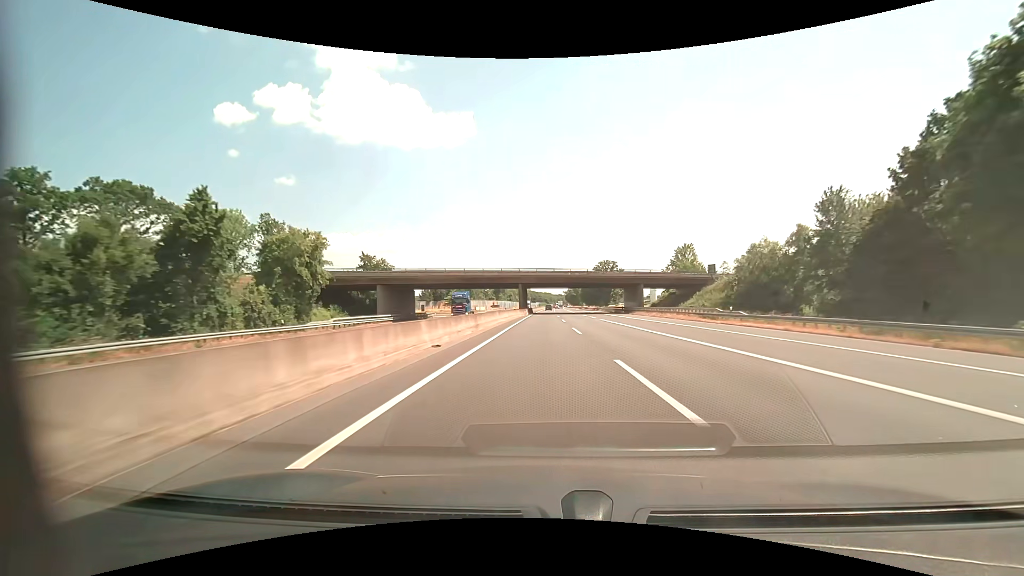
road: motorway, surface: asphalt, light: Day
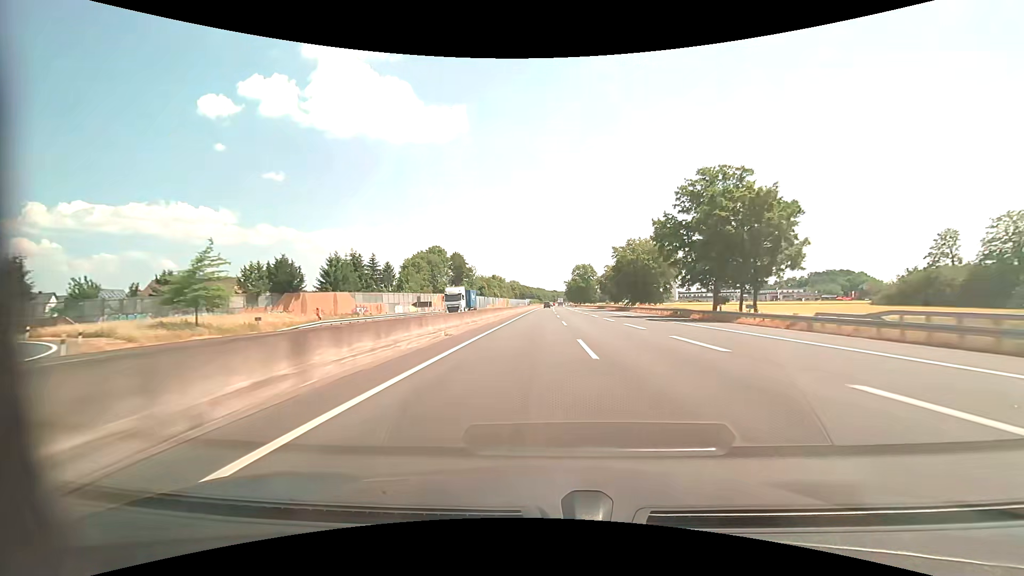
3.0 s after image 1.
(+0.7, +102.1) m; 0°
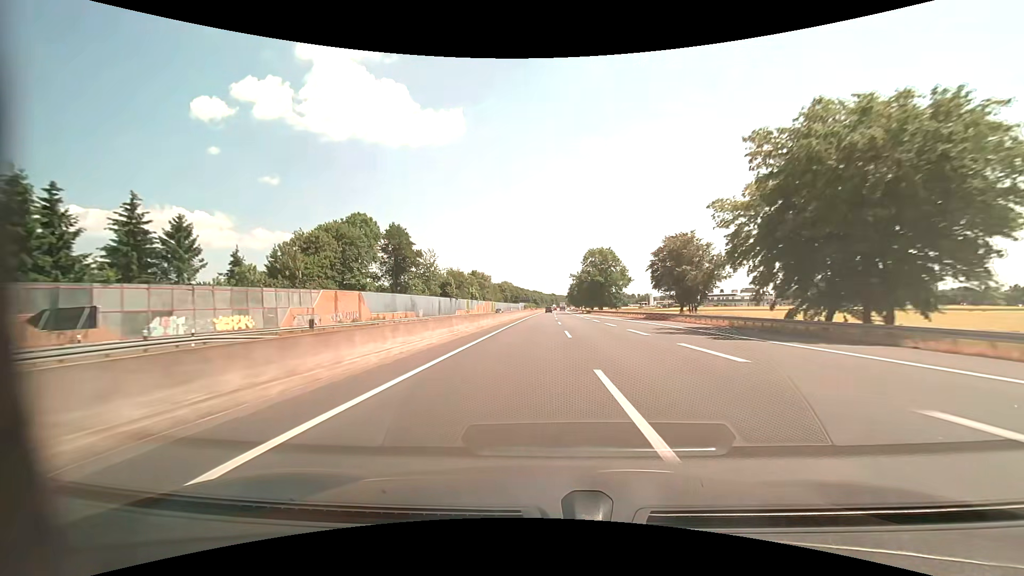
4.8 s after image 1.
(+1.3, +61.6) m; +1°
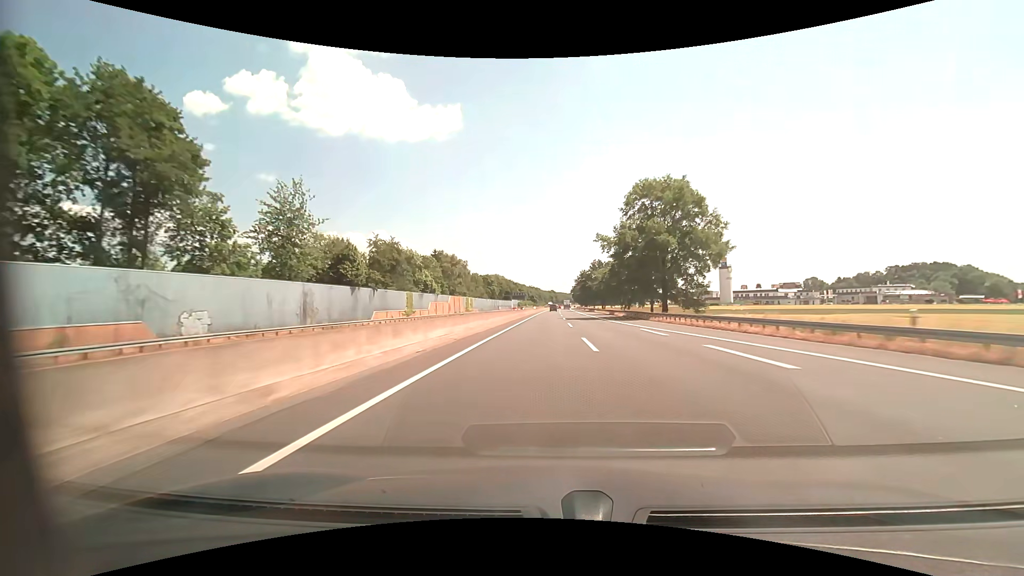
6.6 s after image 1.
(0.0, +61.8) m; 0°
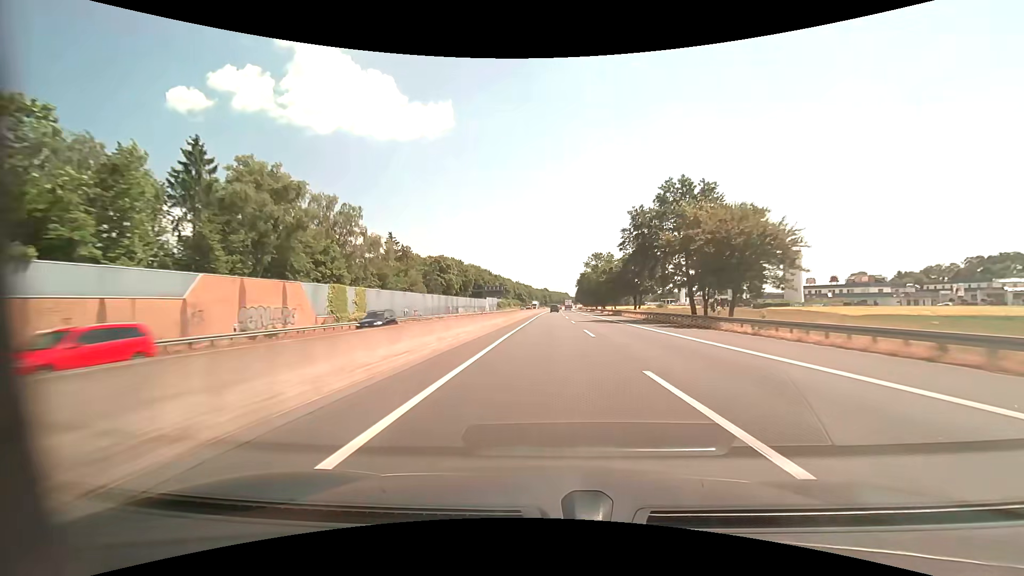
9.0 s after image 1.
(+0.7, +82.7) m; +1°
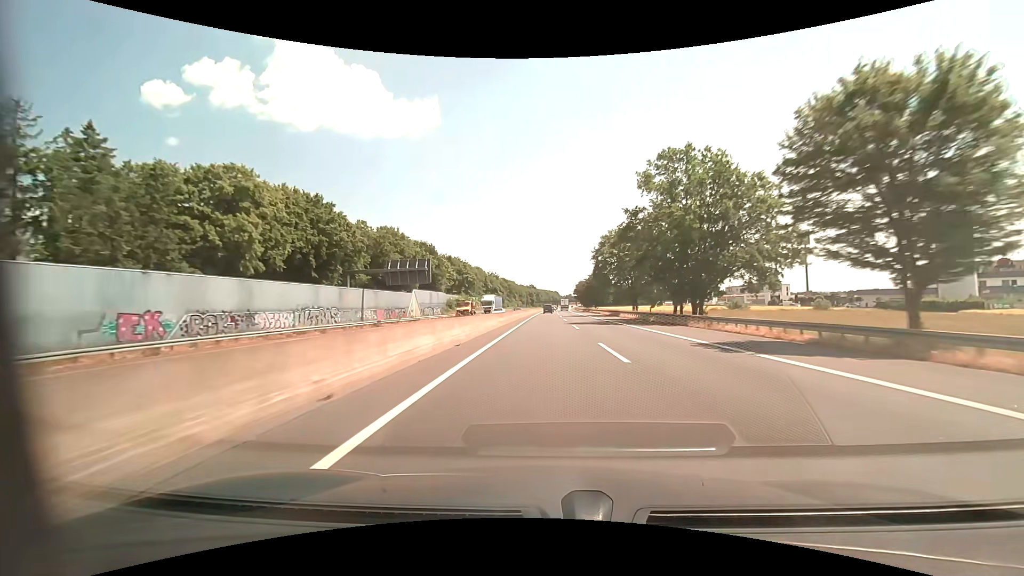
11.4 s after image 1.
(+1.1, +83.0) m; +1°
(0, +10) (0, +20) (0, +30) (0, +40) (0, +50) (0, +60) (0, +70) (0, +80) (0, +90) (+1, +100) m
